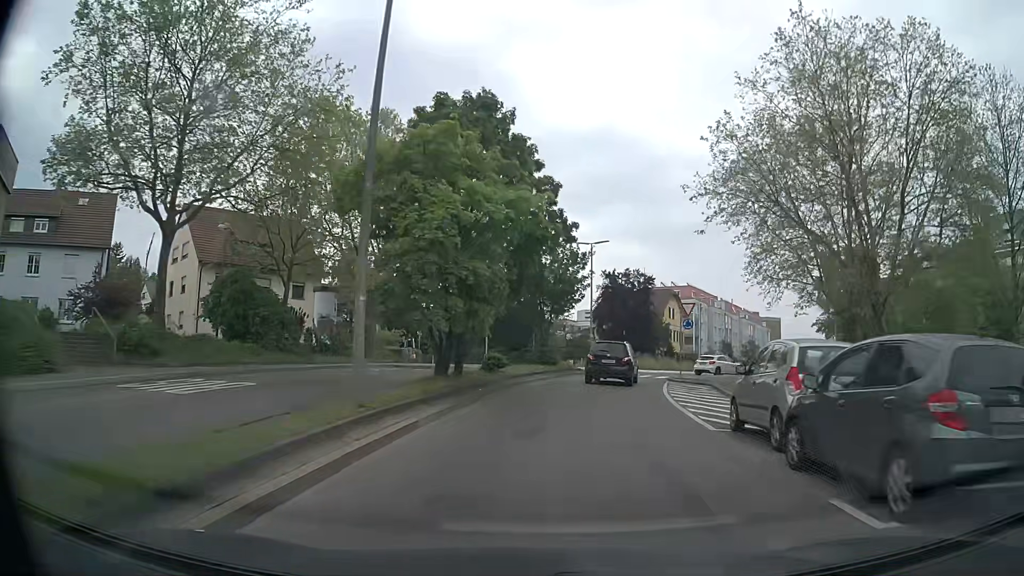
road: secondary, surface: asphalt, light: Day
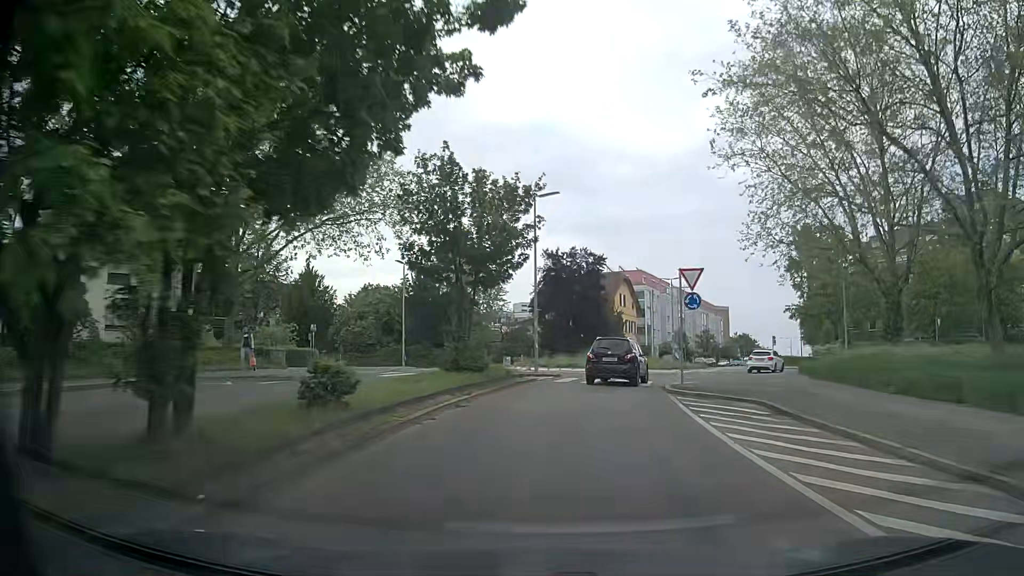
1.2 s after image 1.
(+0.6, +12.4) m; +6°
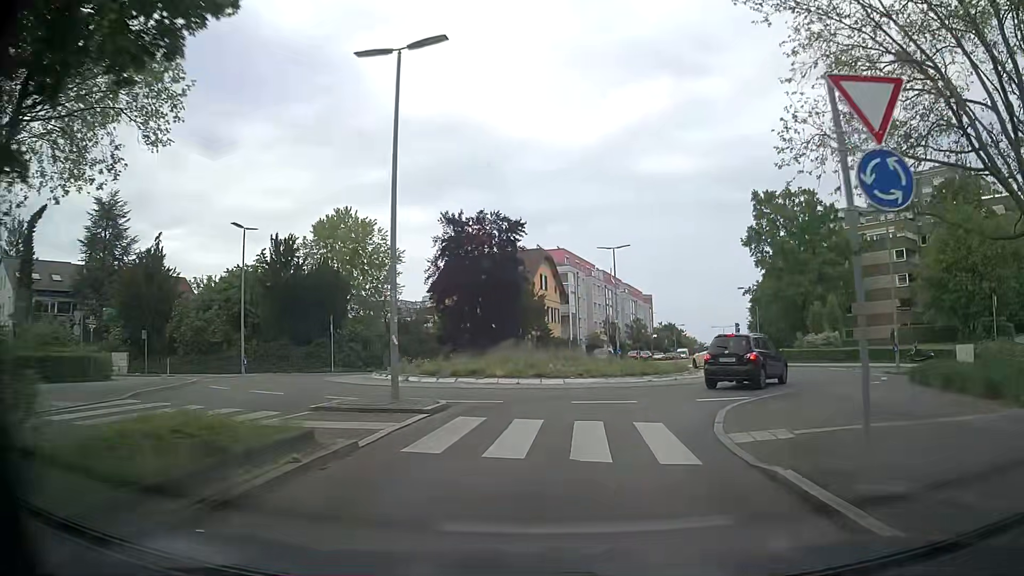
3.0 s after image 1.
(+1.0, +16.0) m; +7°
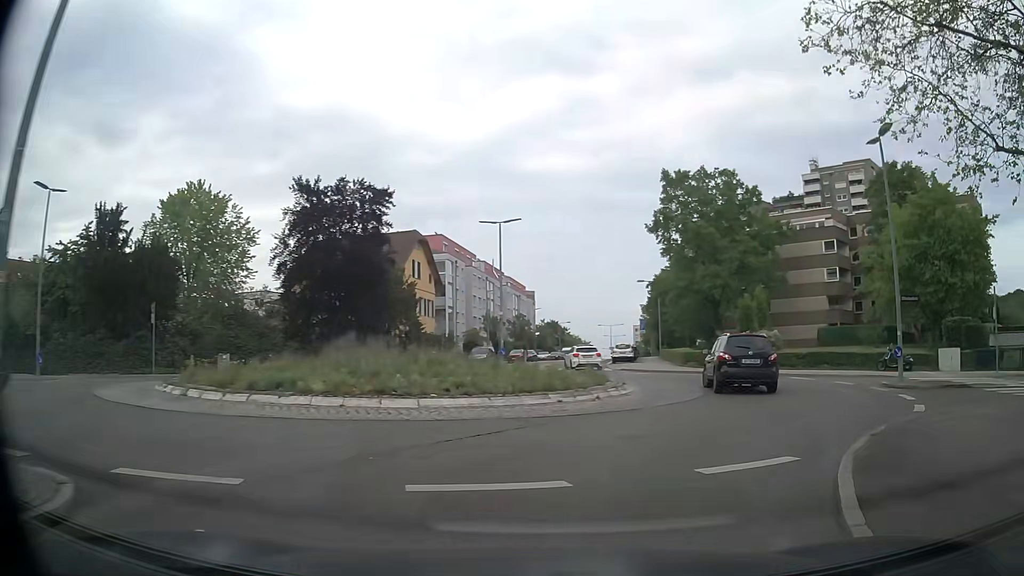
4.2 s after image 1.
(+0.6, +9.3) m; +10°
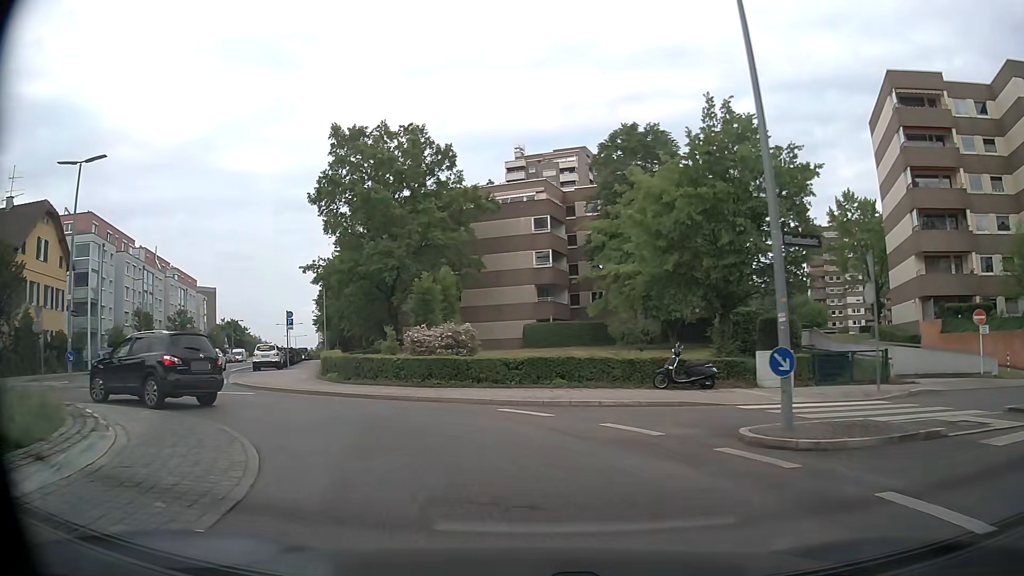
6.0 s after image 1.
(+4.0, +12.8) m; +27°
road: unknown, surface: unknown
